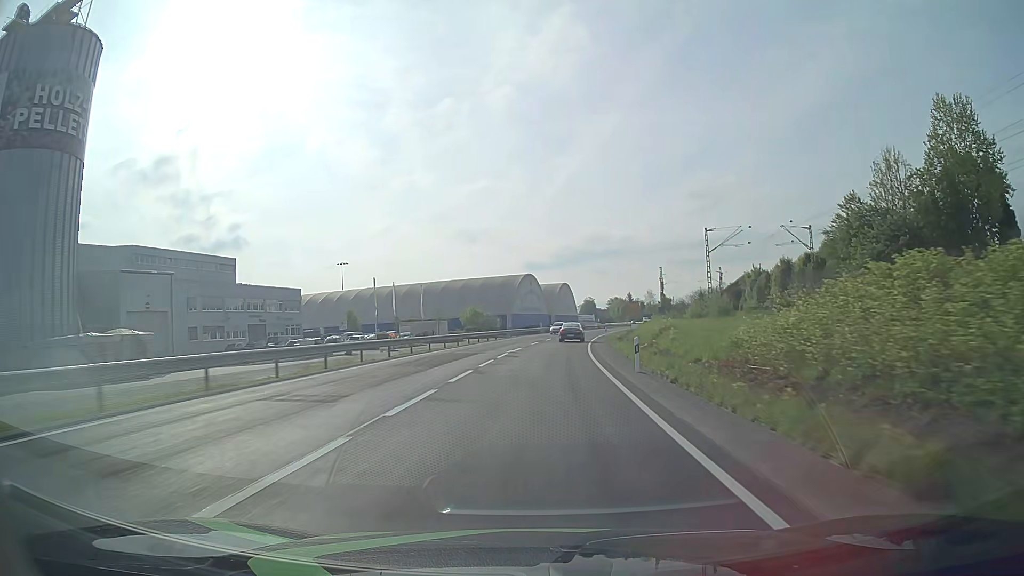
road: primary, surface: asphalt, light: Day
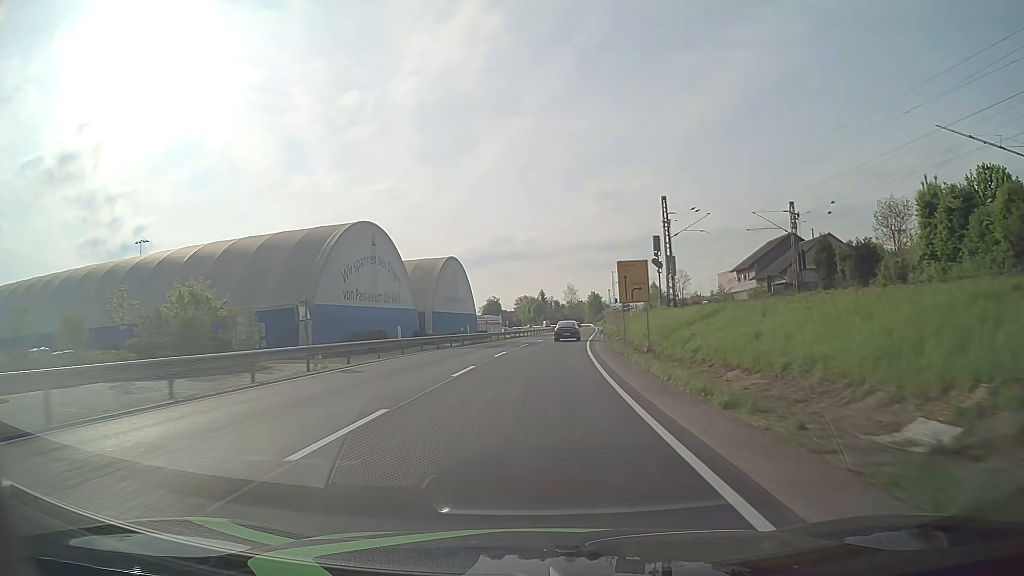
(+5.4, +72.6) m; +8°
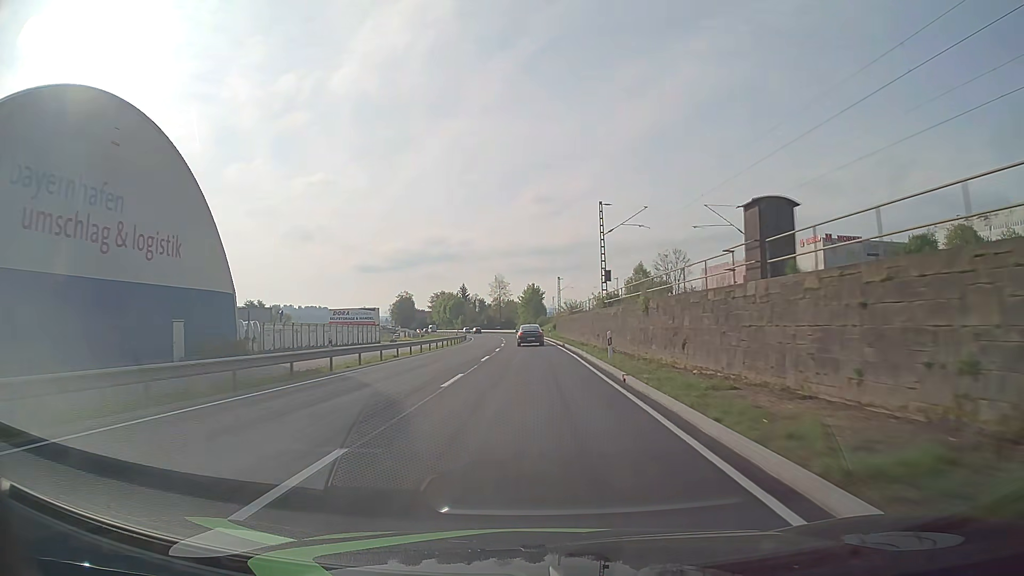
(+4.5, +72.6) m; +6°
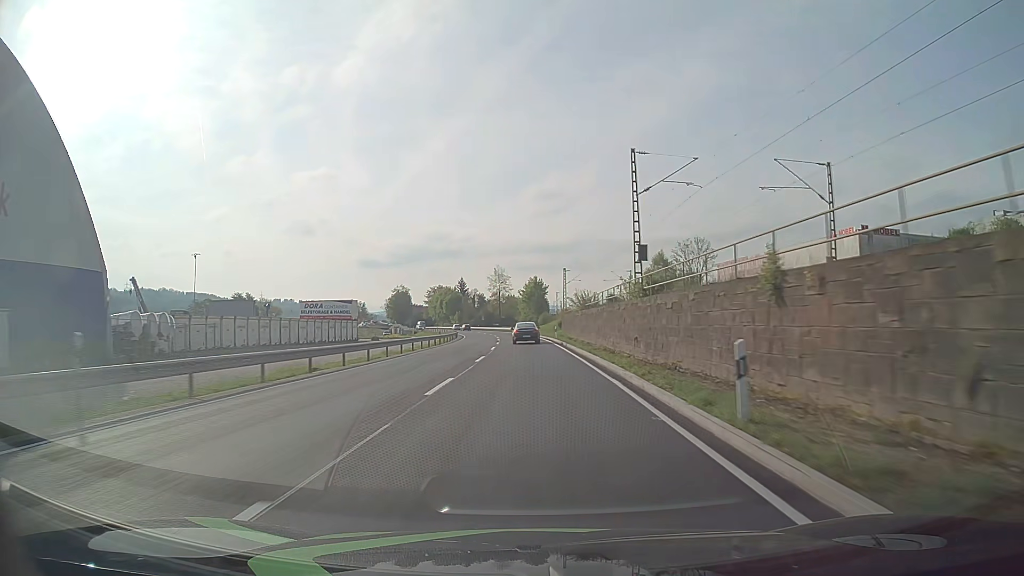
(0.0, +14.4) m; 0°
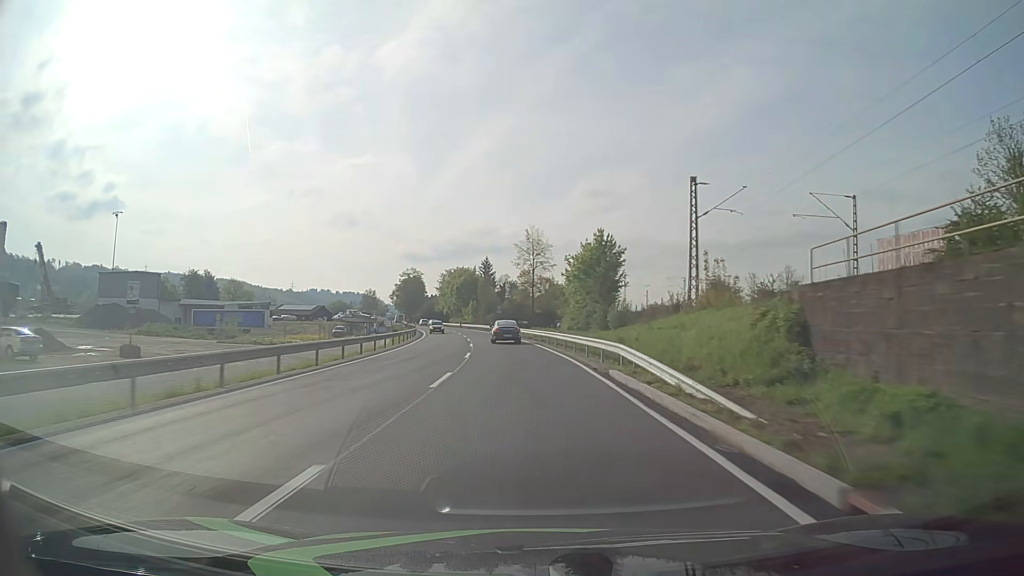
(-1.5, +71.0) m; -3°
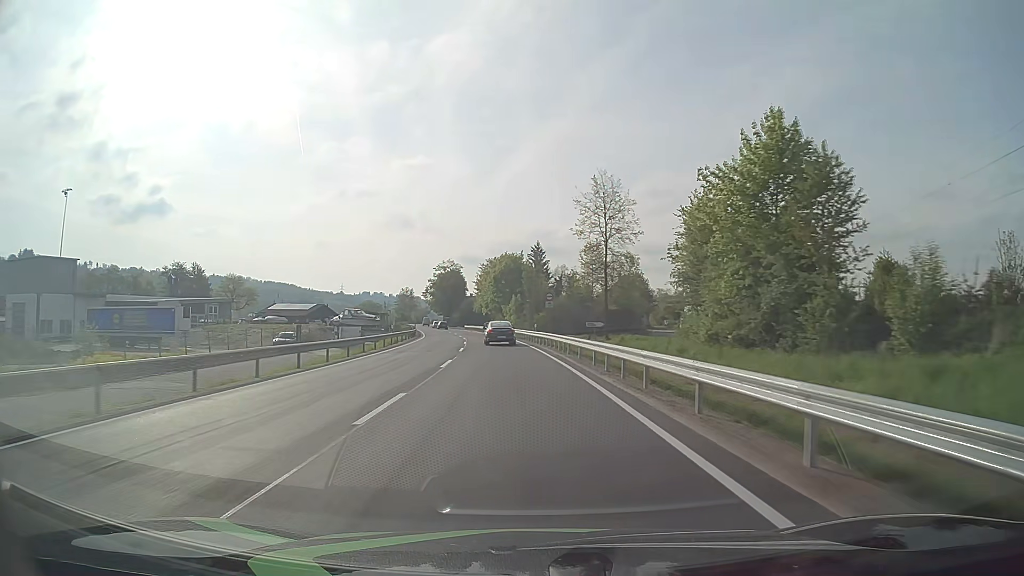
(-1.5, +41.4) m; -5°
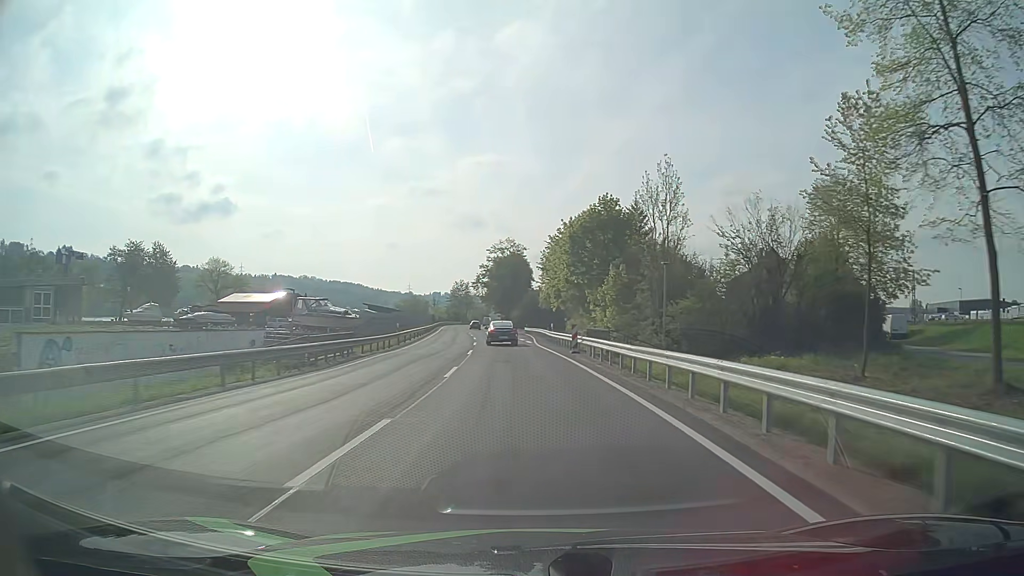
(-3.2, +51.7) m; -7°
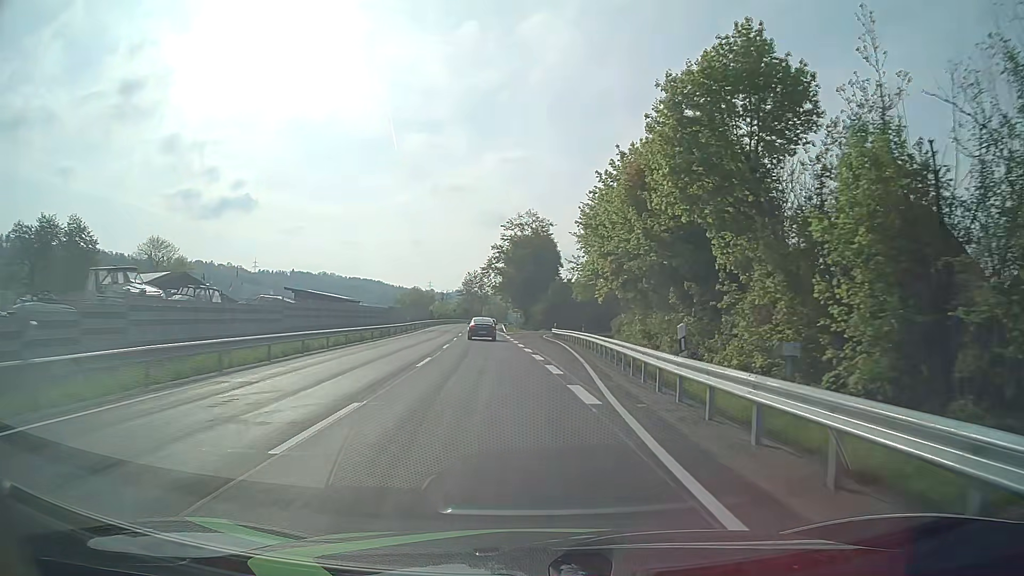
(-0.7, +34.8) m; -2°
(0, +10) (0, +20) (0, +30) (0, +40) (-1, +50) (-1, +60) (-1, +70) (+2, +80) (+6, +89) (+13, +96) m
